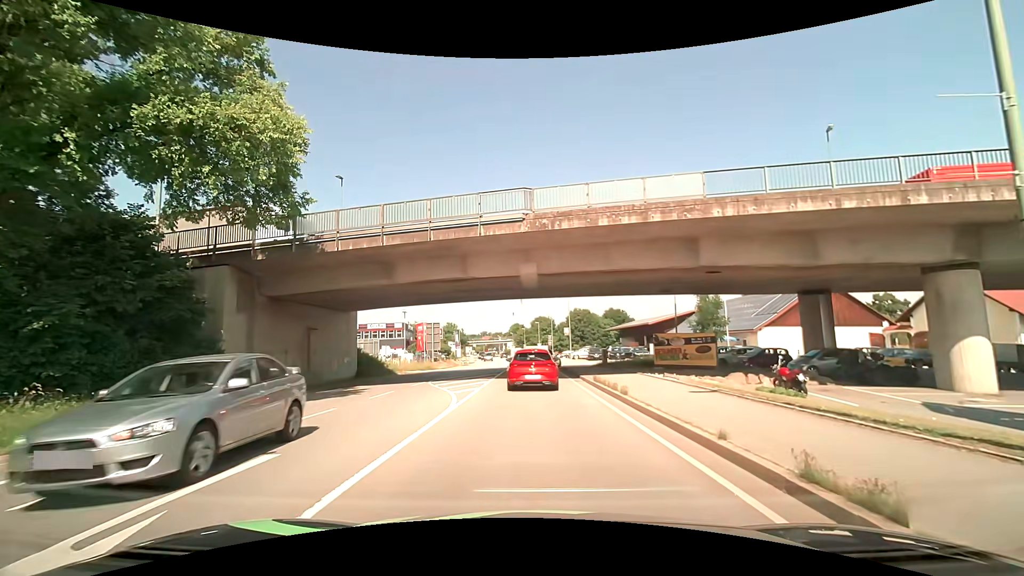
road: primary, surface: asphalt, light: Day
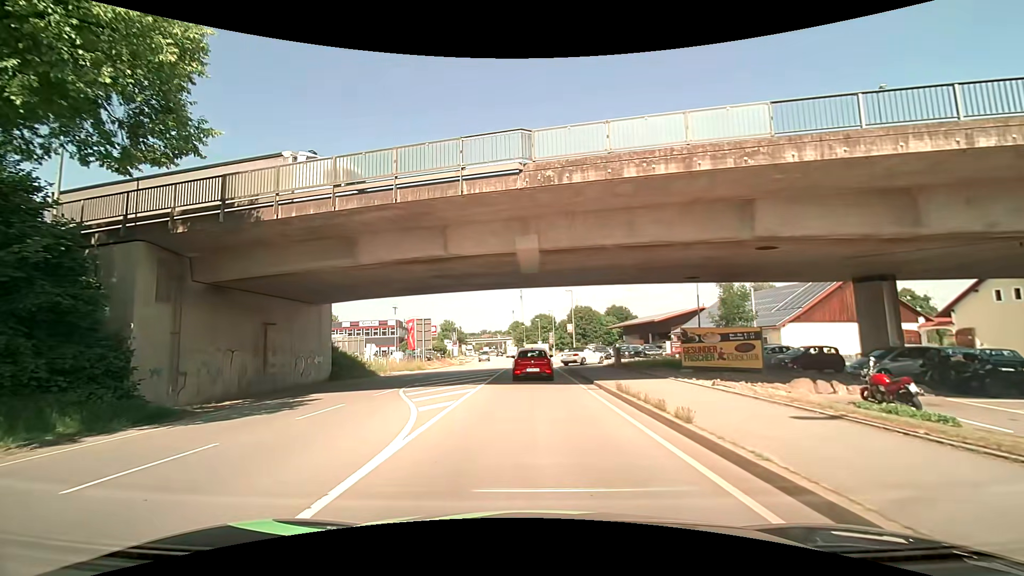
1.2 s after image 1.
(0.0, +5.5) m; 0°
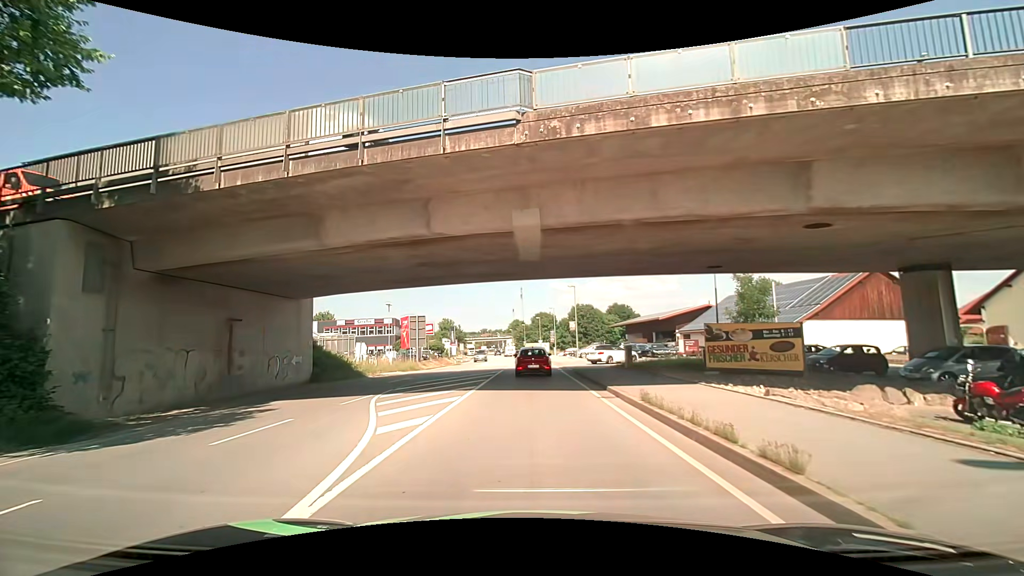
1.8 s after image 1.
(0.0, +3.3) m; -1°
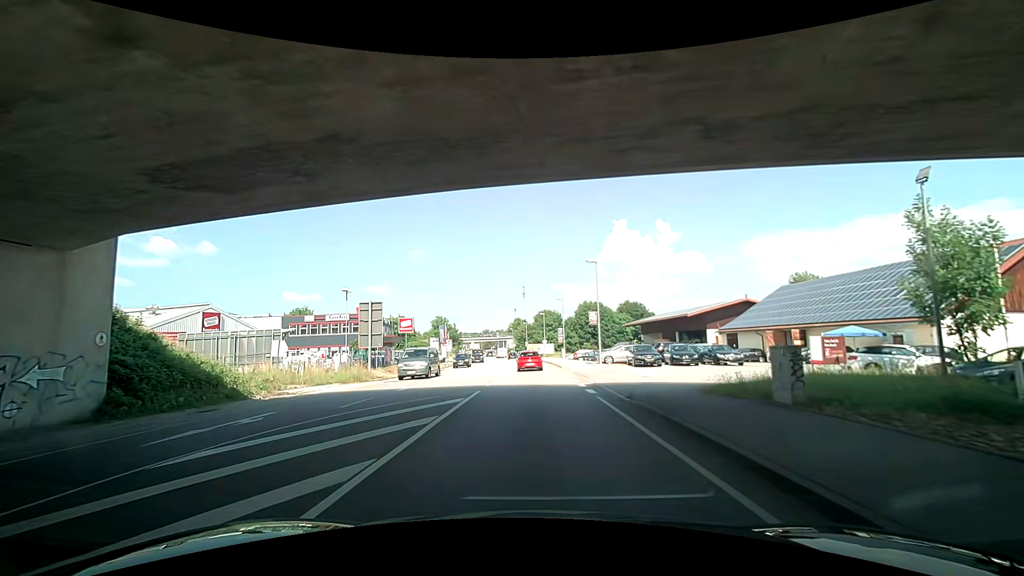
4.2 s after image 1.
(+0.1, +16.6) m; 0°
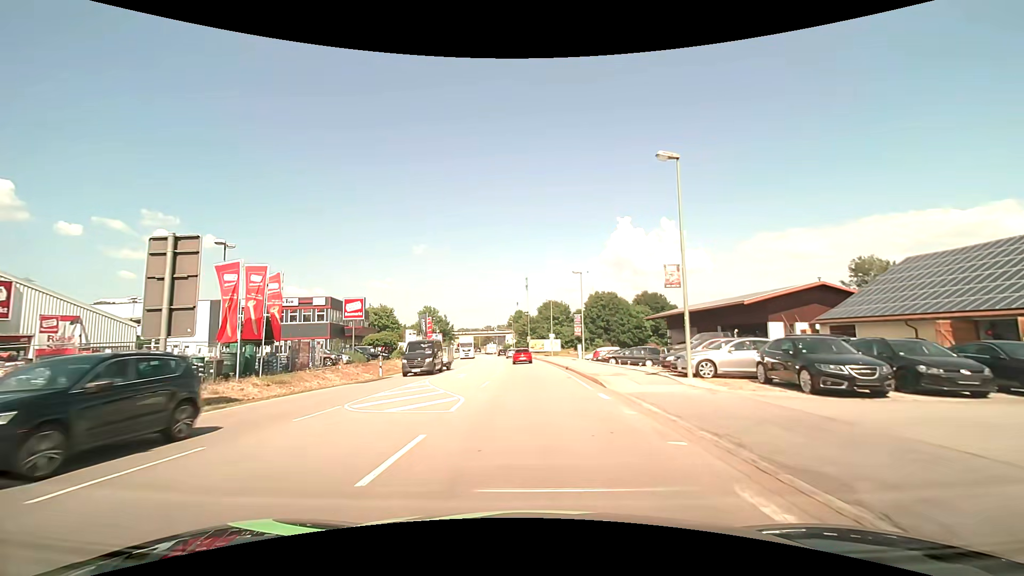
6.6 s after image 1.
(+0.3, +21.1) m; +1°
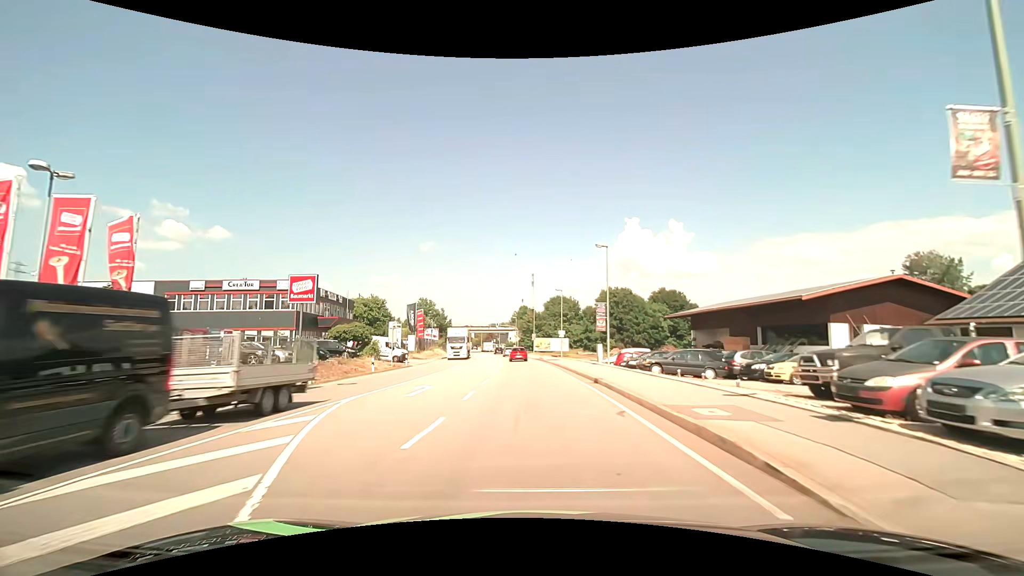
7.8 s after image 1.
(-0.1, +11.8) m; -1°
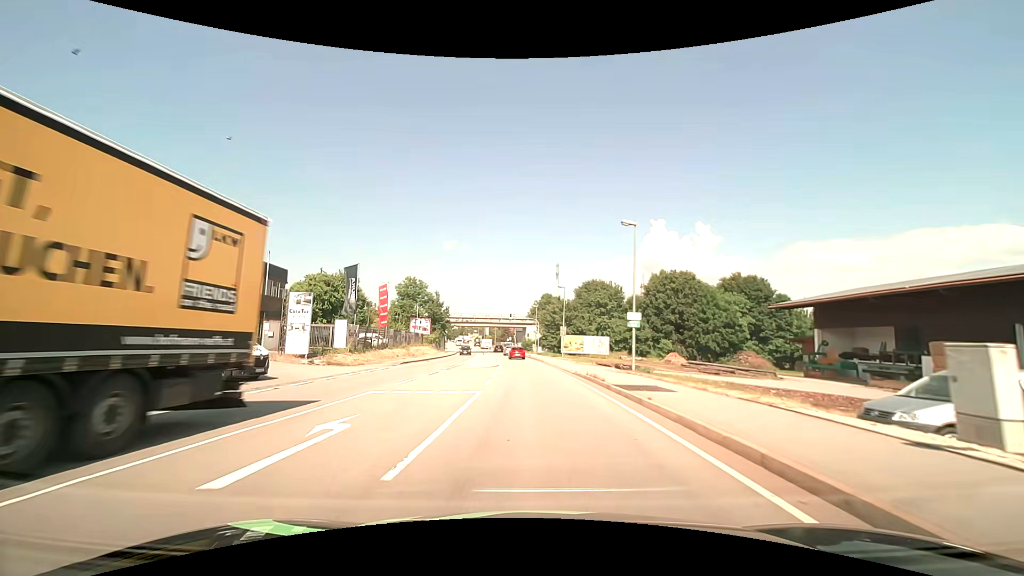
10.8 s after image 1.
(-0.7, +31.9) m; -3°
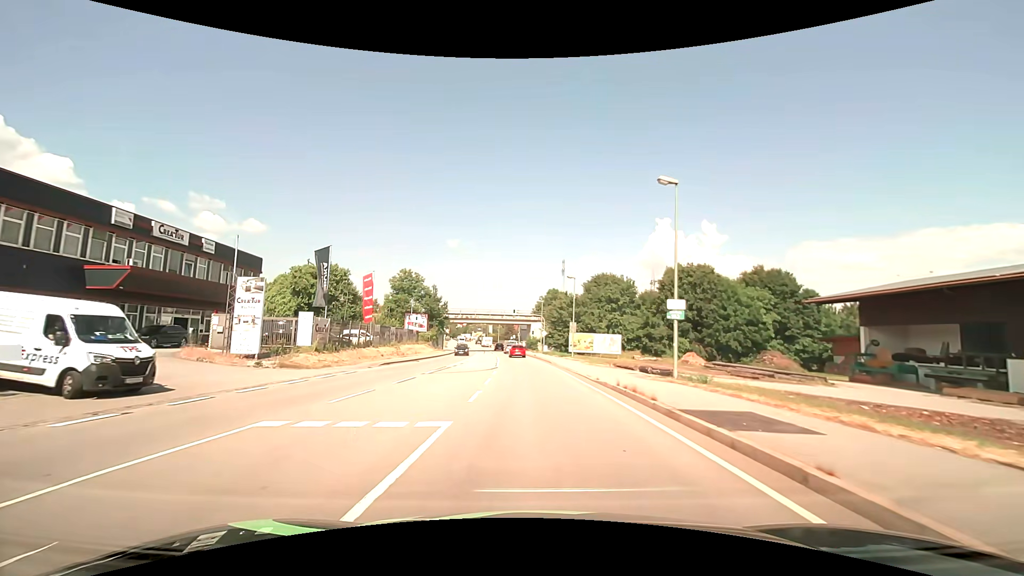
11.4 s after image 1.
(0.0, +6.7) m; 0°
(0, +10) (0, +20) (-1, +30) (-1, +40) (-2, +50) (-2, +60) (-3, +70) (-4, +80) (-6, +90) (-7, +100) m
